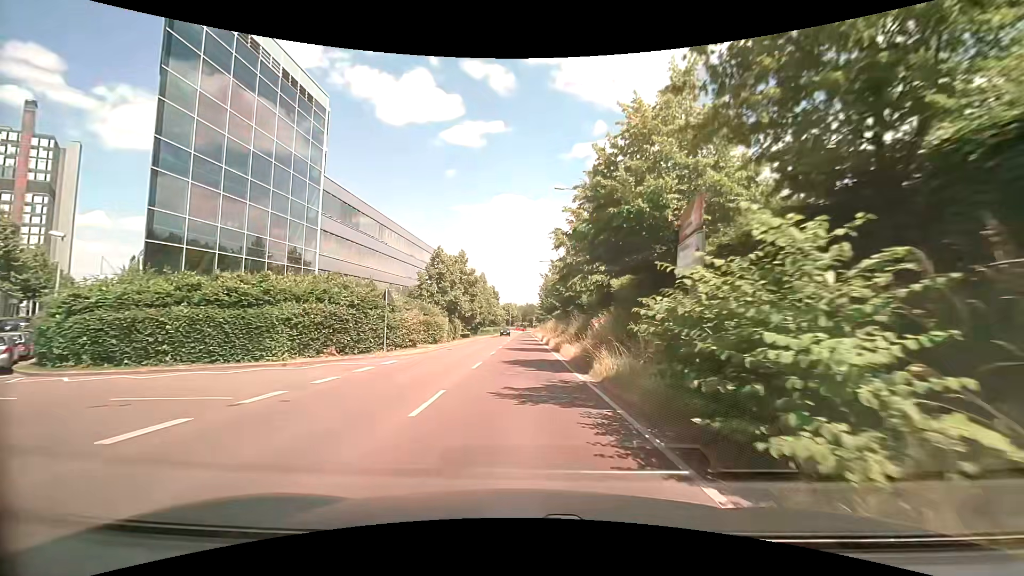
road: tertiary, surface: asphalt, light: Day
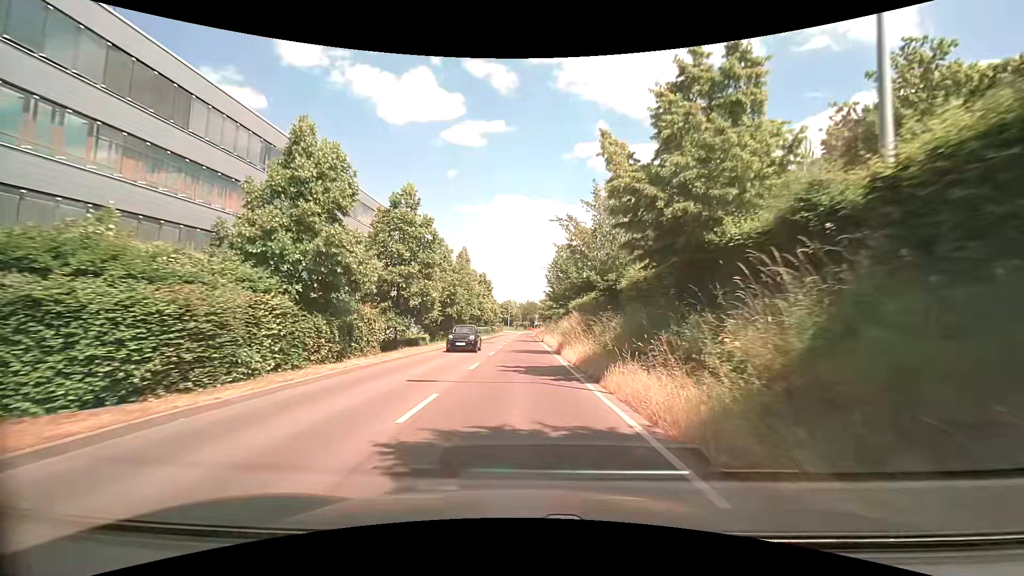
(-0.1, +27.9) m; 0°
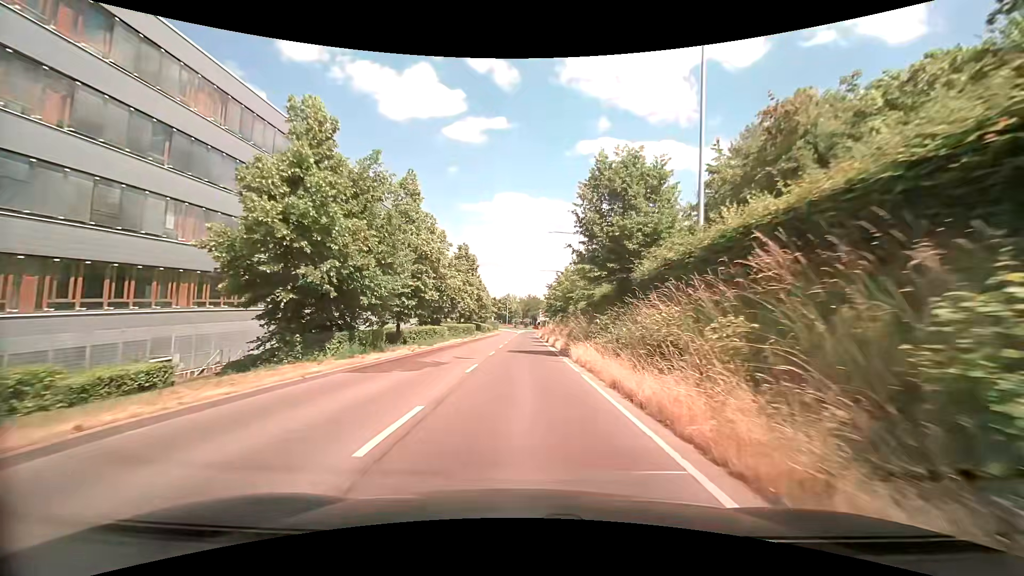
(-0.2, +29.4) m; 0°
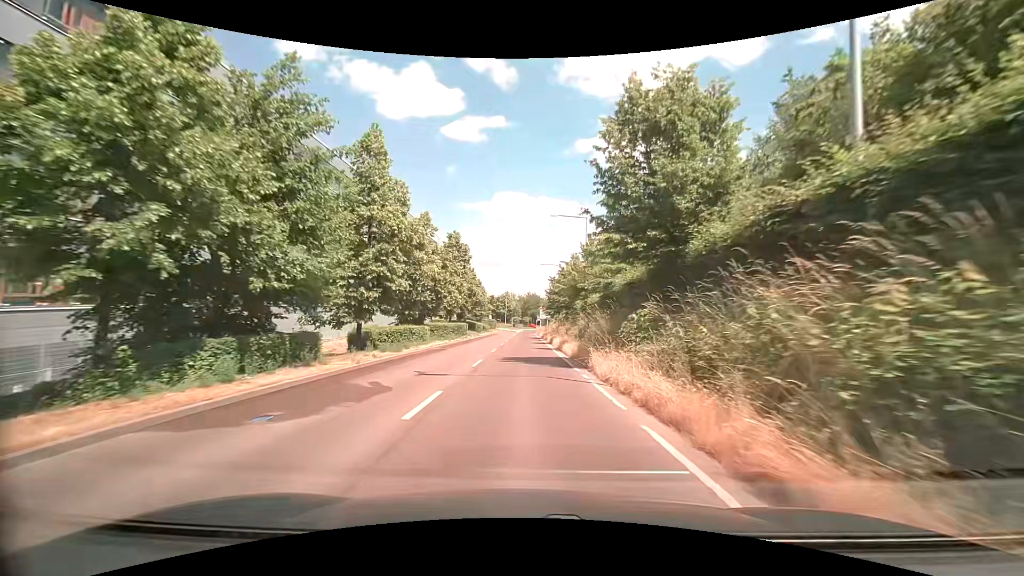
(-0.1, +7.3) m; -1°
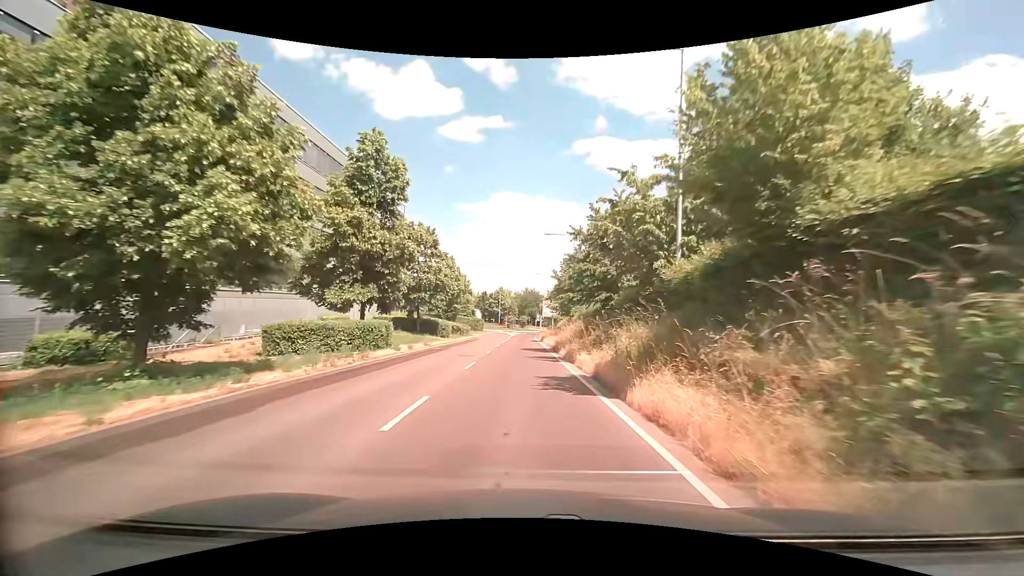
(+0.2, +28.1) m; +1°
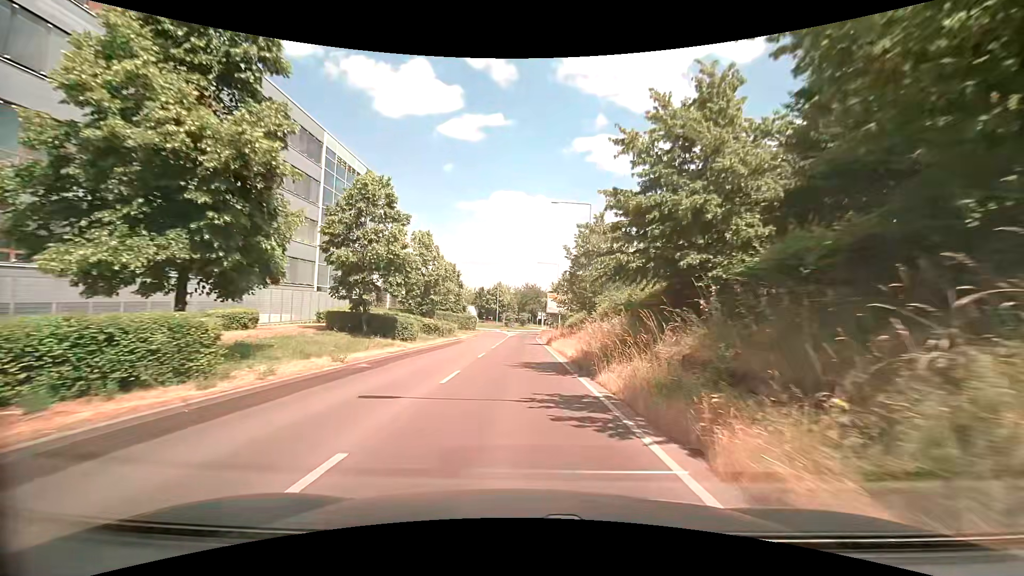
(-0.1, +13.5) m; 0°
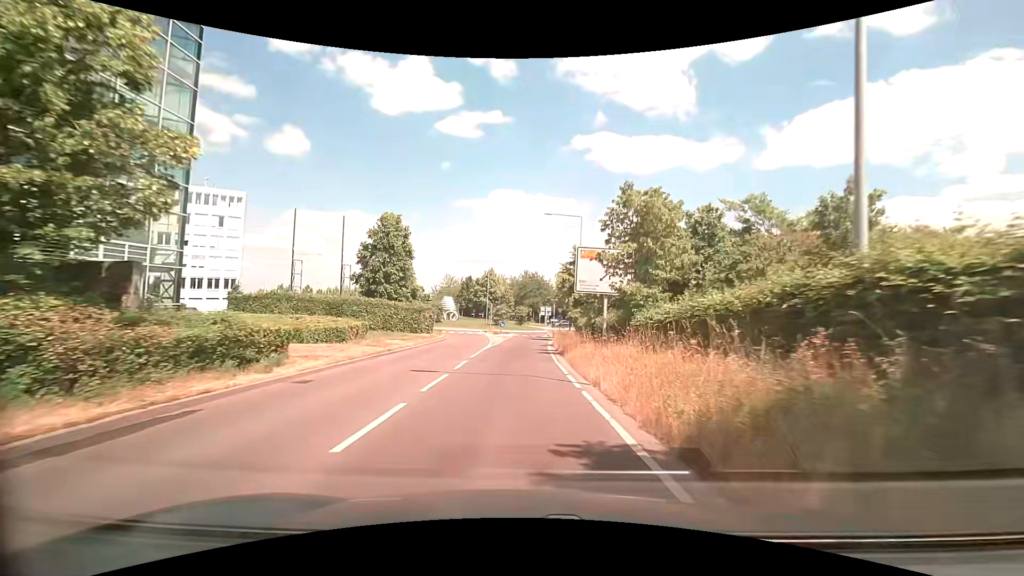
(-0.1, +33.4) m; 0°
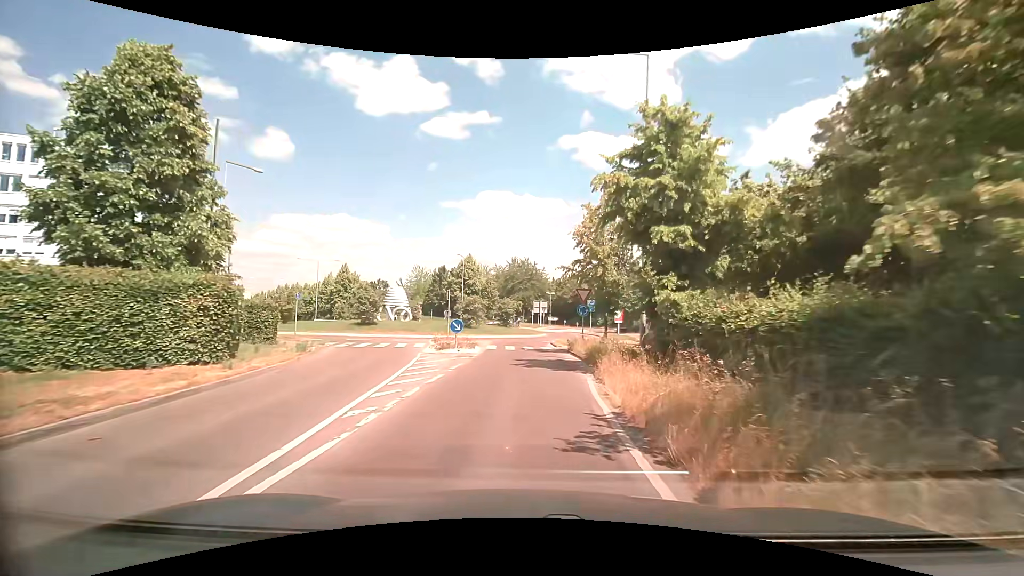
(+0.2, +26.7) m; +1°
